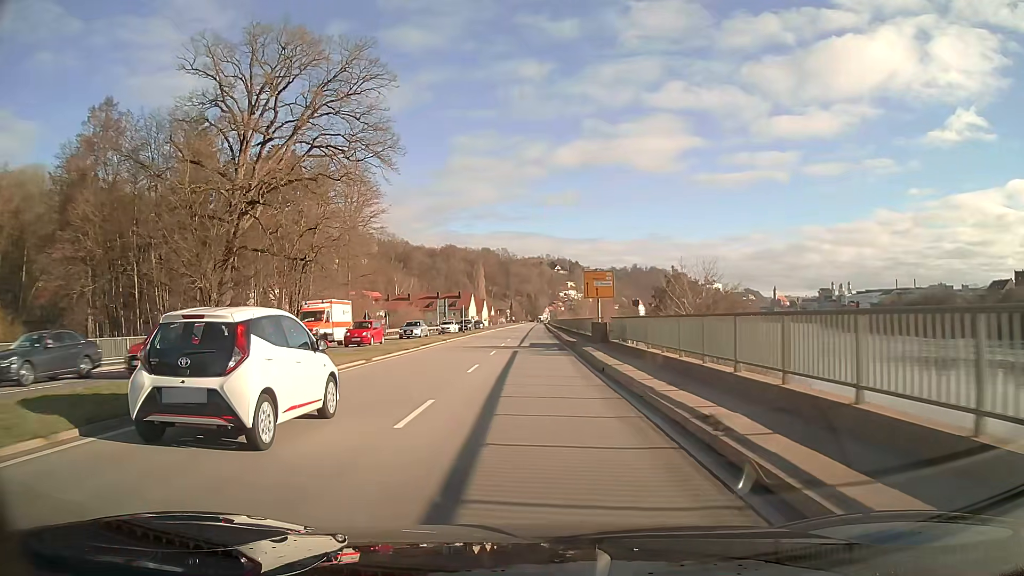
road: primary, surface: asphalt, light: Day
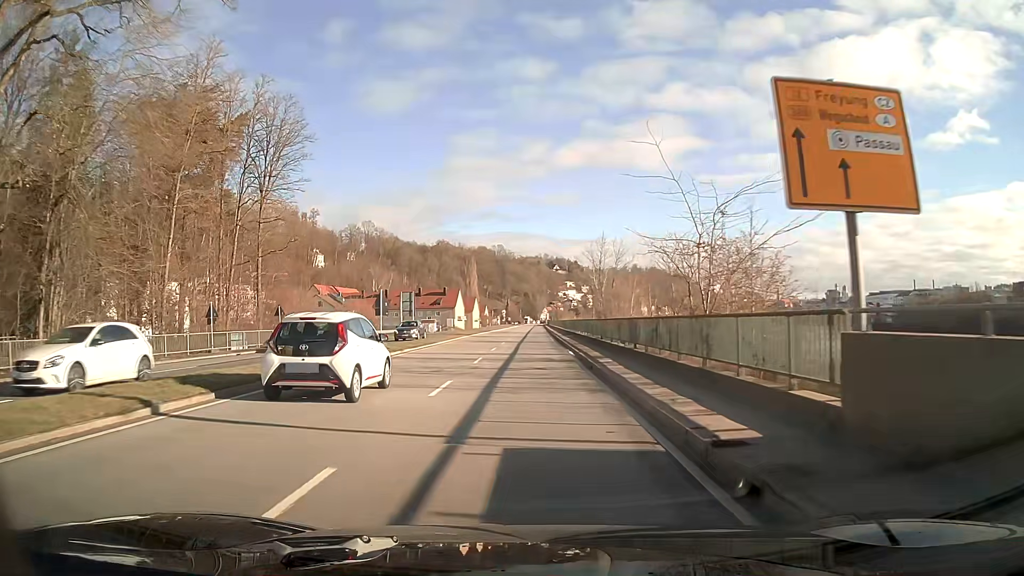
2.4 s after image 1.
(0.0, +32.4) m; 0°
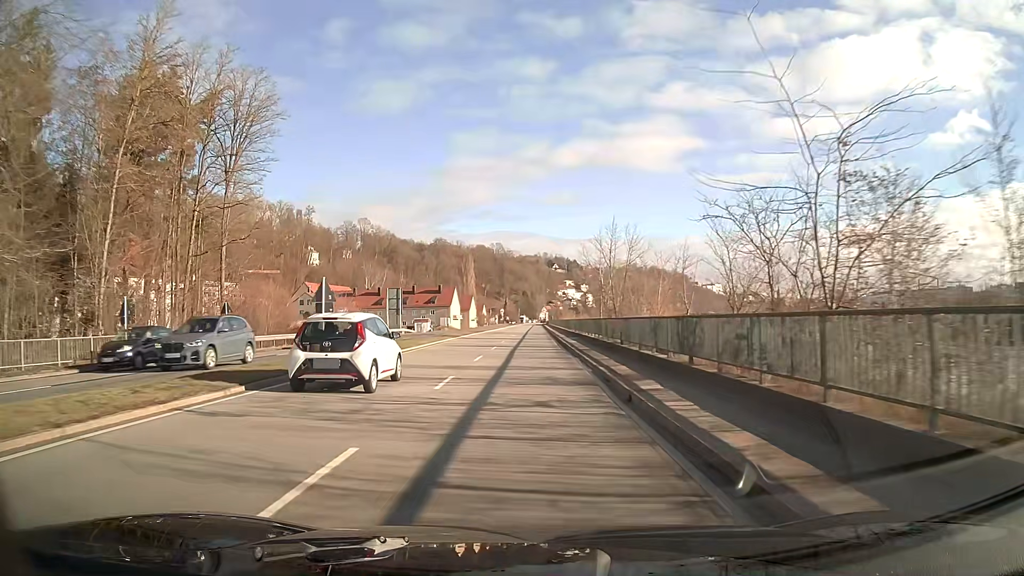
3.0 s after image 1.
(0.0, +8.1) m; 0°
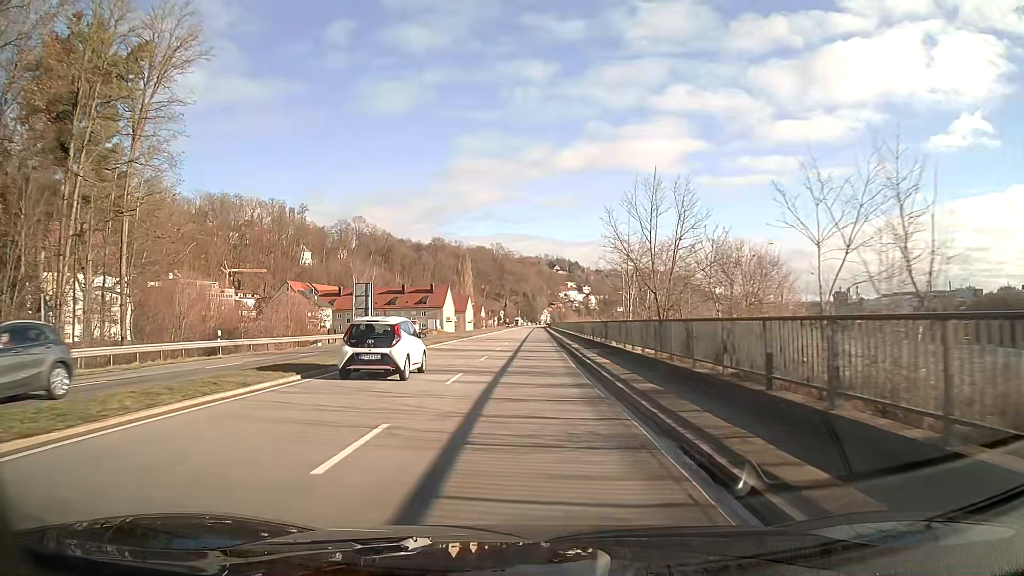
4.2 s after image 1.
(0.0, +16.1) m; 0°
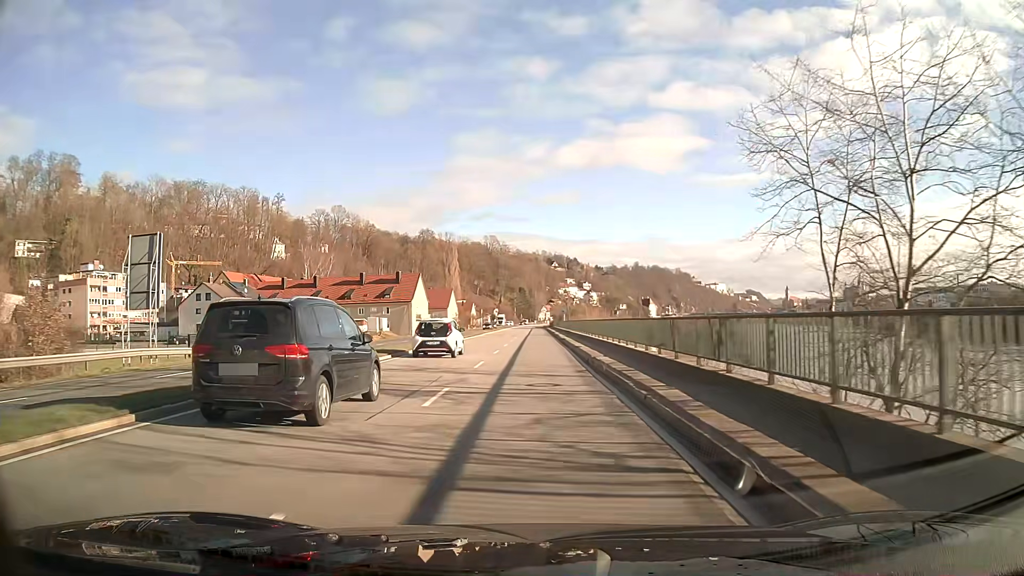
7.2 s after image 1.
(+0.1, +40.3) m; 0°
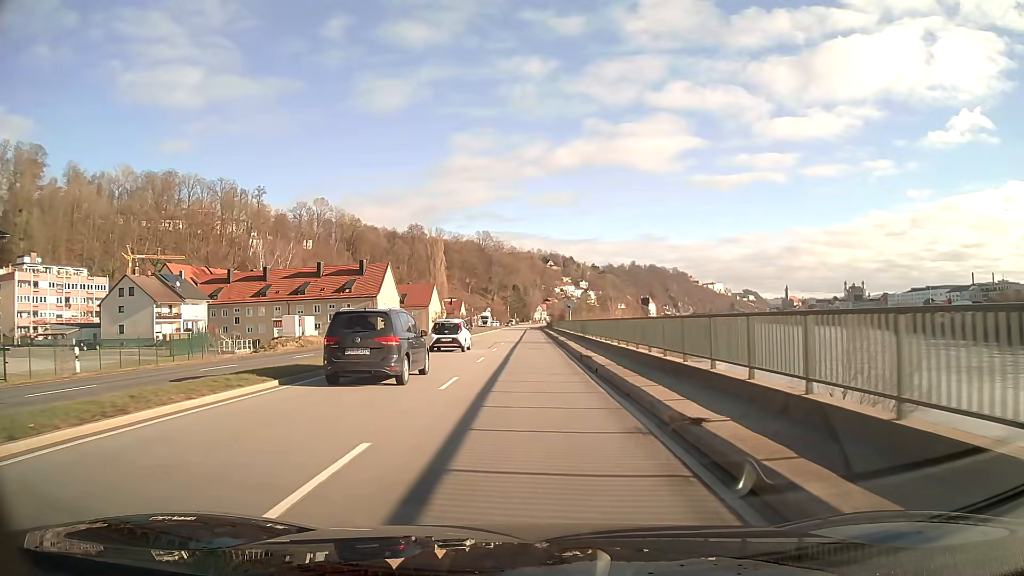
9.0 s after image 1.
(+0.1, +24.2) m; 0°
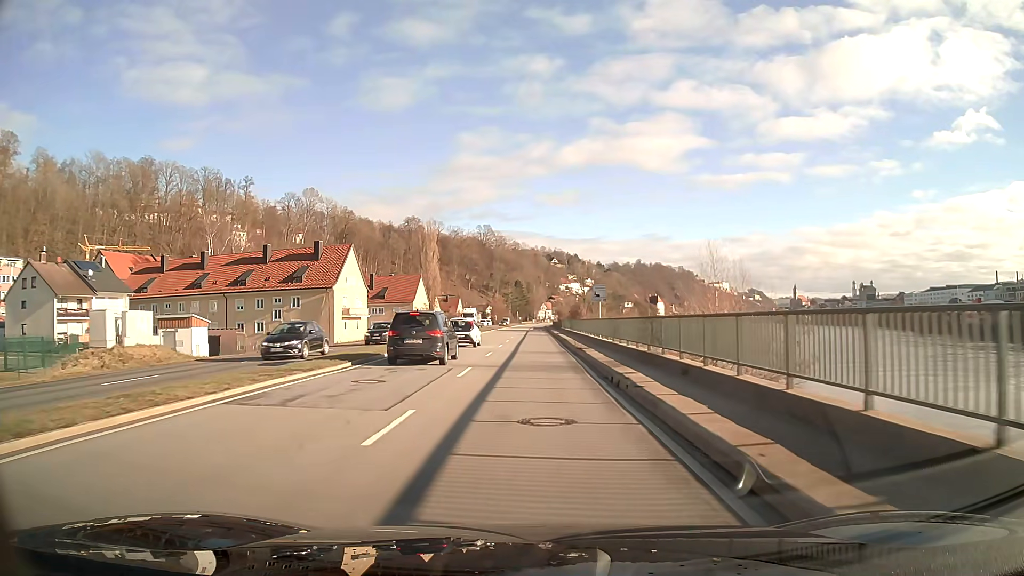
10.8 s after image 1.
(0.0, +24.3) m; 0°
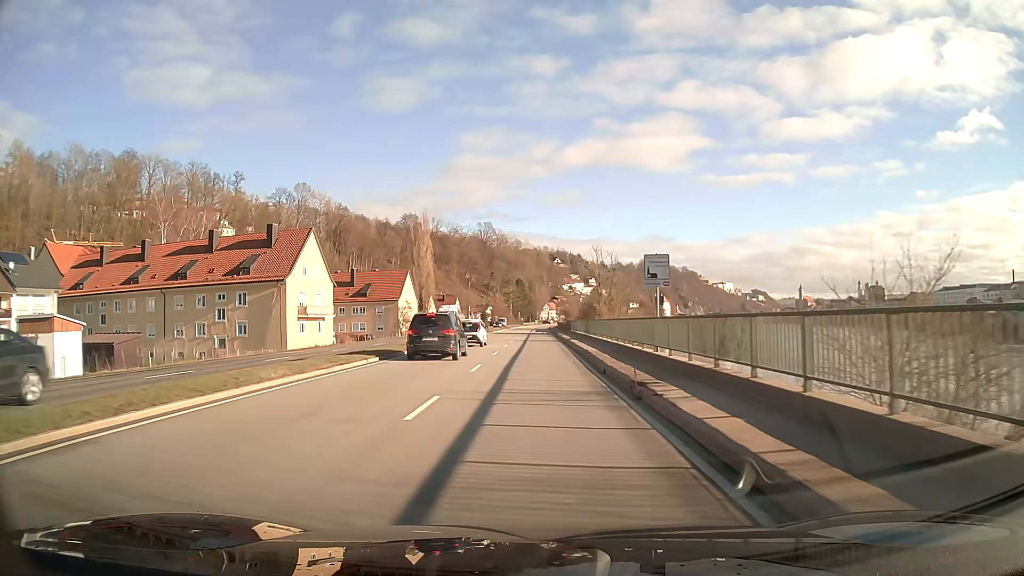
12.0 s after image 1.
(0.0, +16.2) m; 0°
